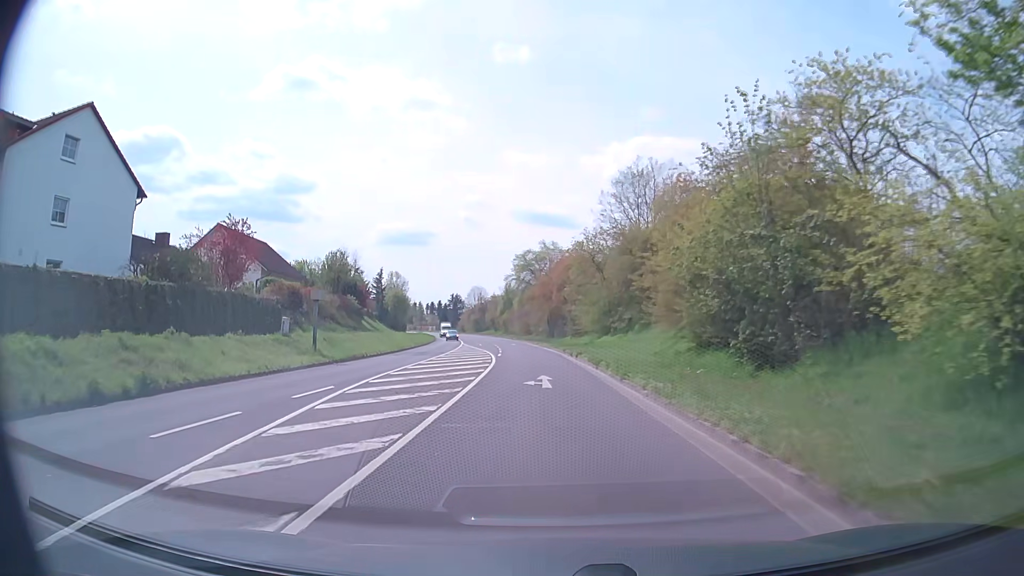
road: secondary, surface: asphalt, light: Day
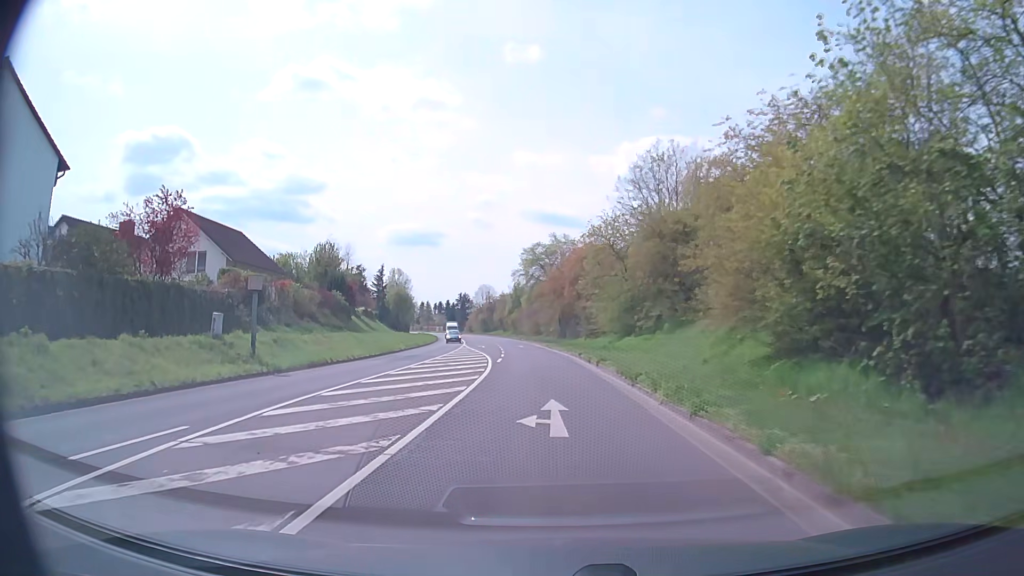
(-0.1, +7.9) m; -1°
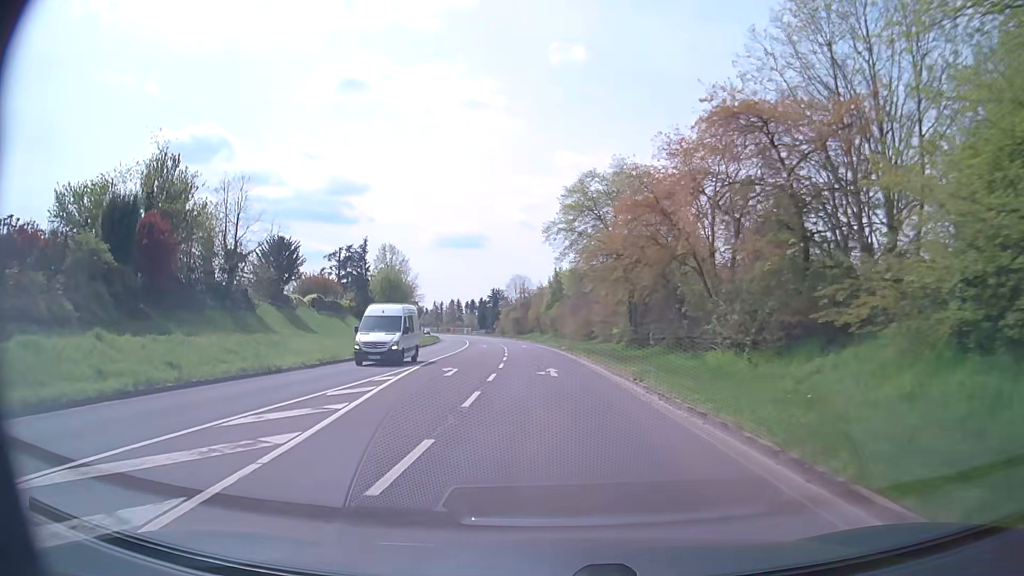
(-1.4, +39.5) m; -4°
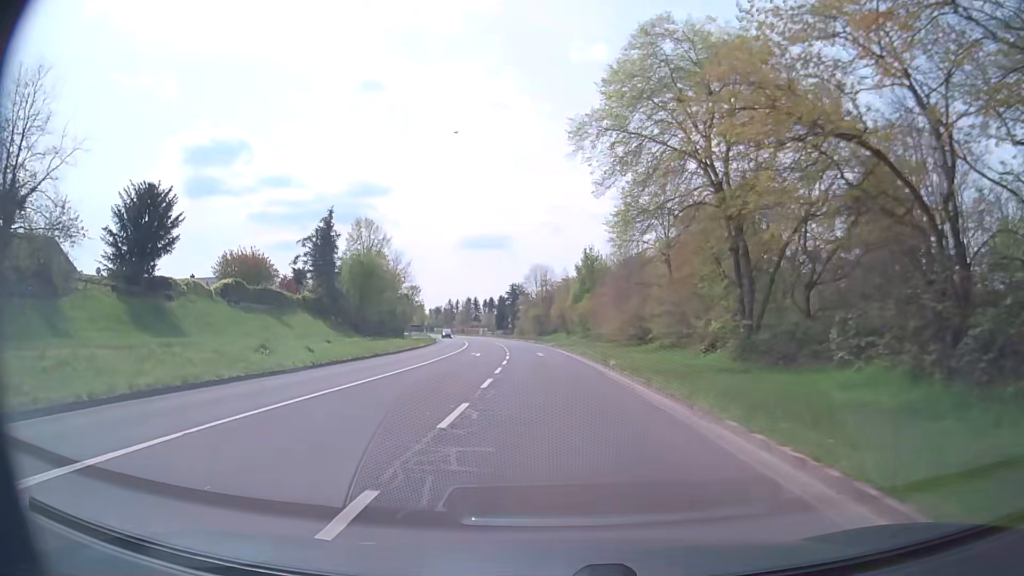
(-0.3, +23.9) m; -2°
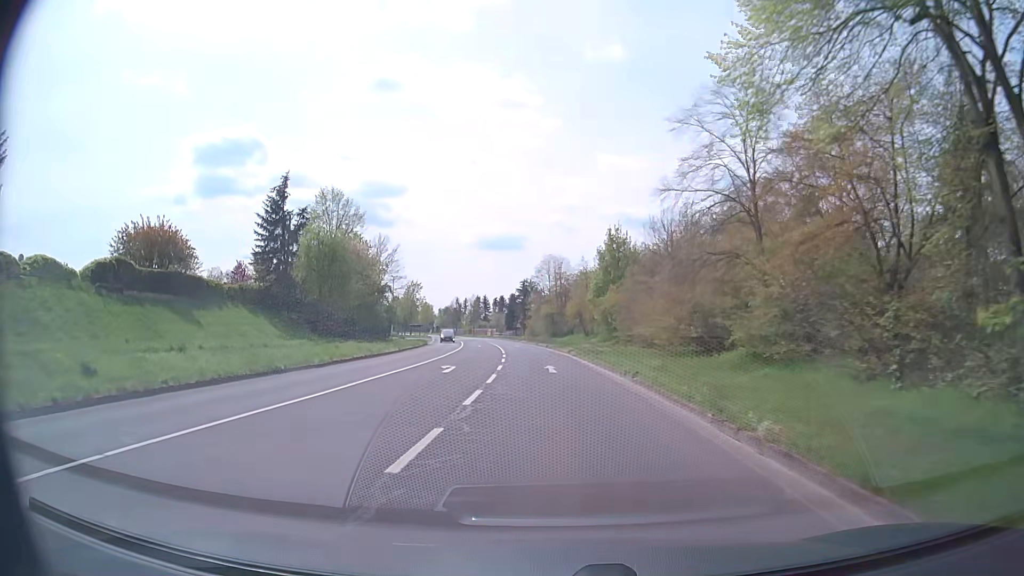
(-0.2, +15.9) m; -1°
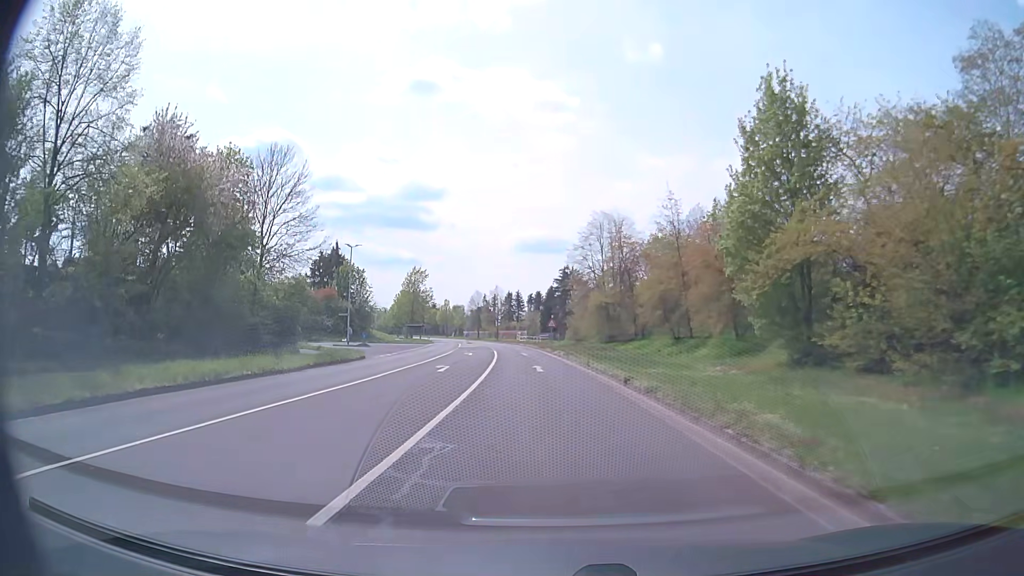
(-1.2, +39.7) m; -4°
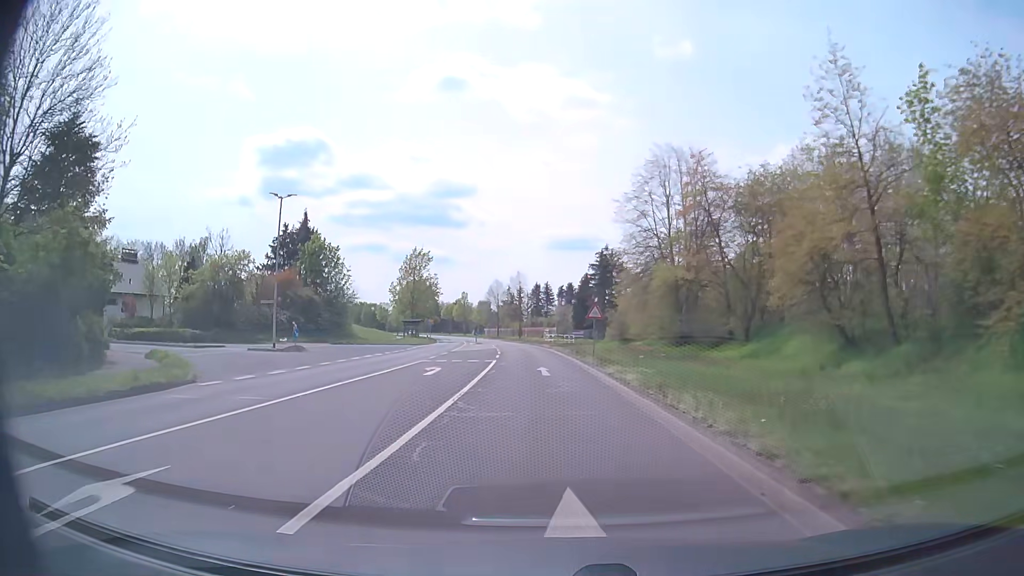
(-0.5, +23.8) m; -3°
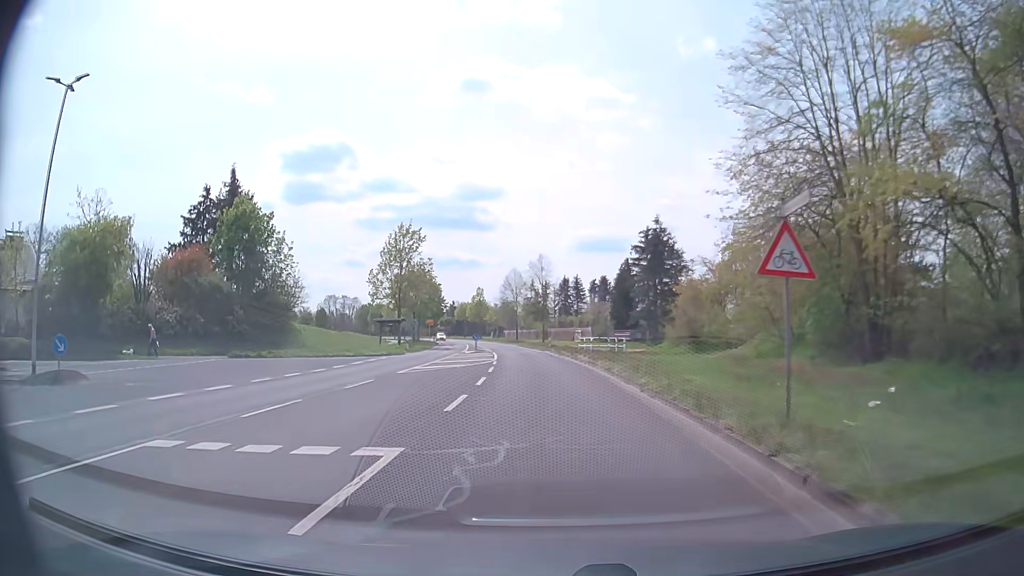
(-0.4, +23.8) m; -2°
(0, +10) (0, +20) (-1, +30) (-1, +40) (-2, +50) (-3, +60) (-5, +70) (-6, +80) (-8, +90) (-10, +99) m
